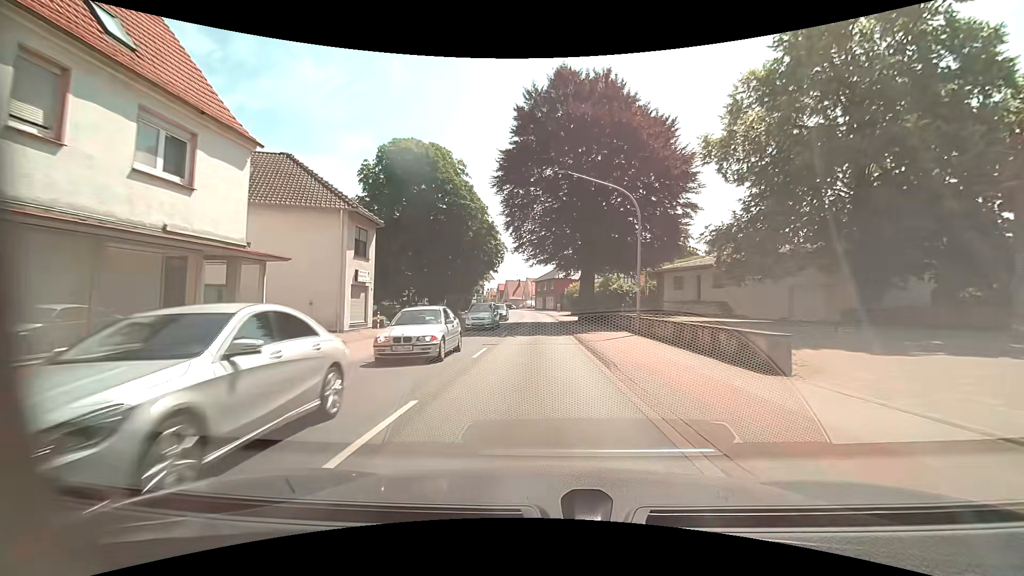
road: primary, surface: asphalt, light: Day
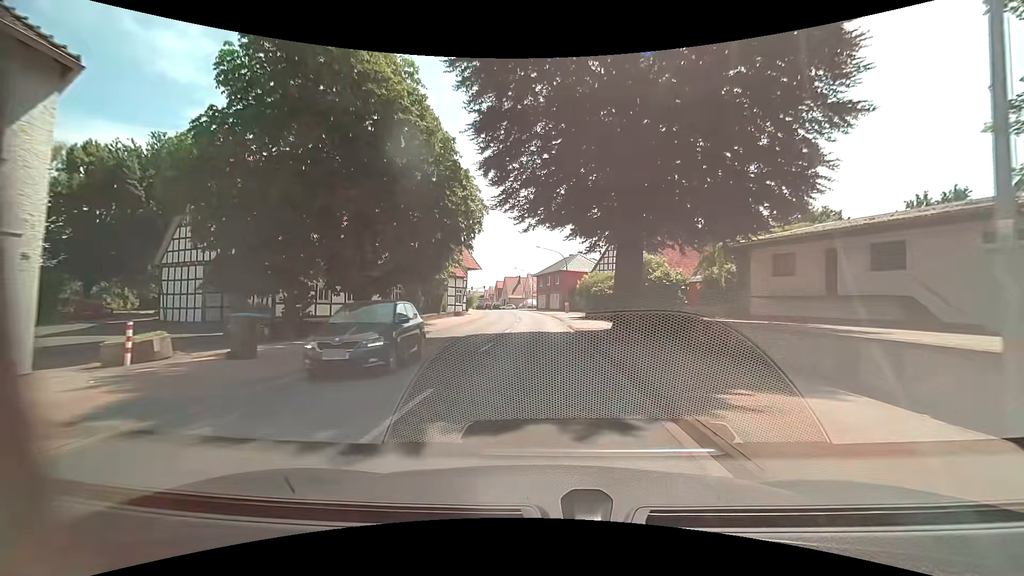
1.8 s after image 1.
(-0.3, +17.8) m; 0°
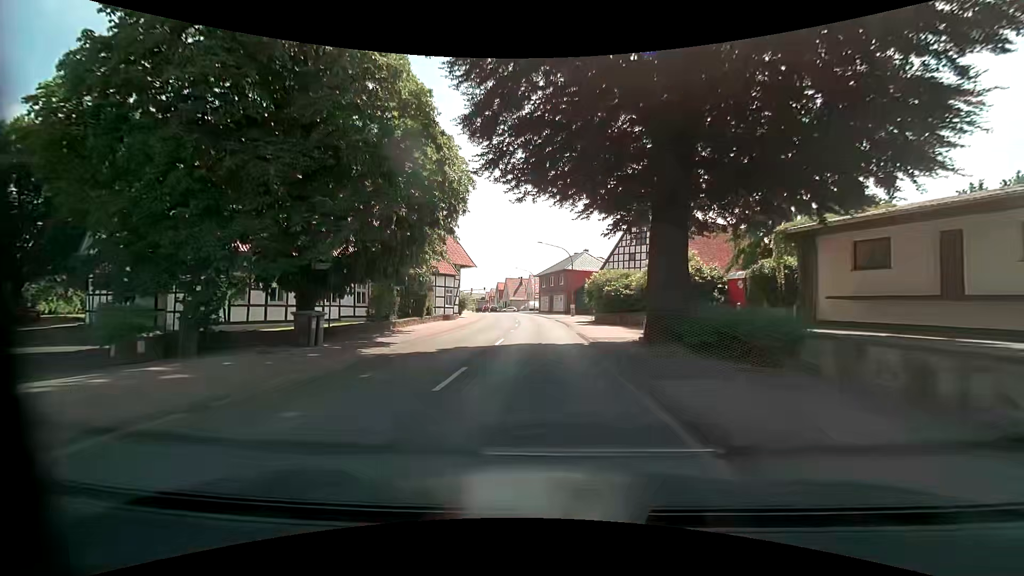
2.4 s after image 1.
(-0.1, +6.2) m; -1°
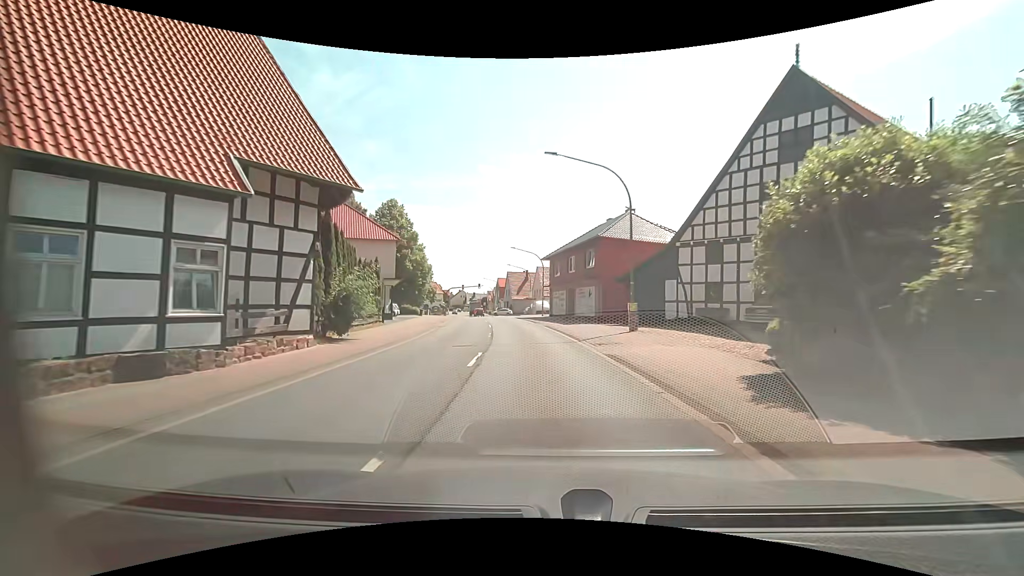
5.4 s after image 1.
(0.0, +30.9) m; -1°
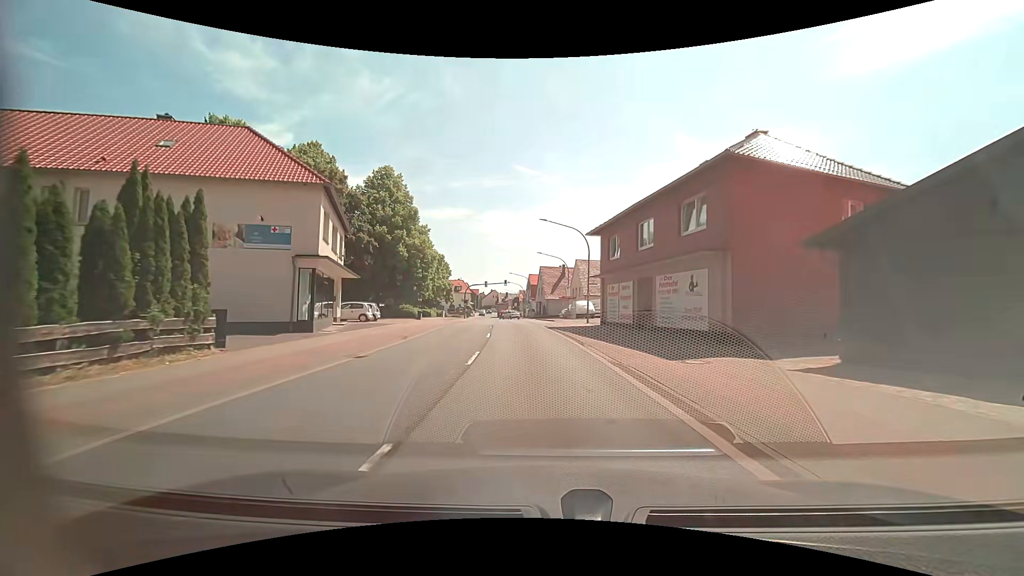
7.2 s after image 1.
(-0.6, +18.8) m; -4°
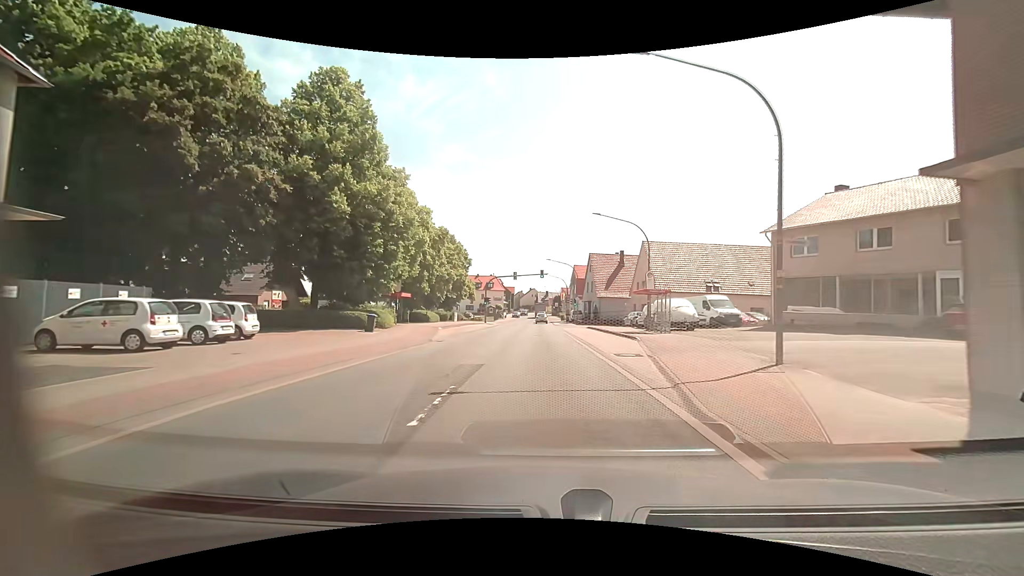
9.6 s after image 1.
(-1.2, +24.5) m; -5°
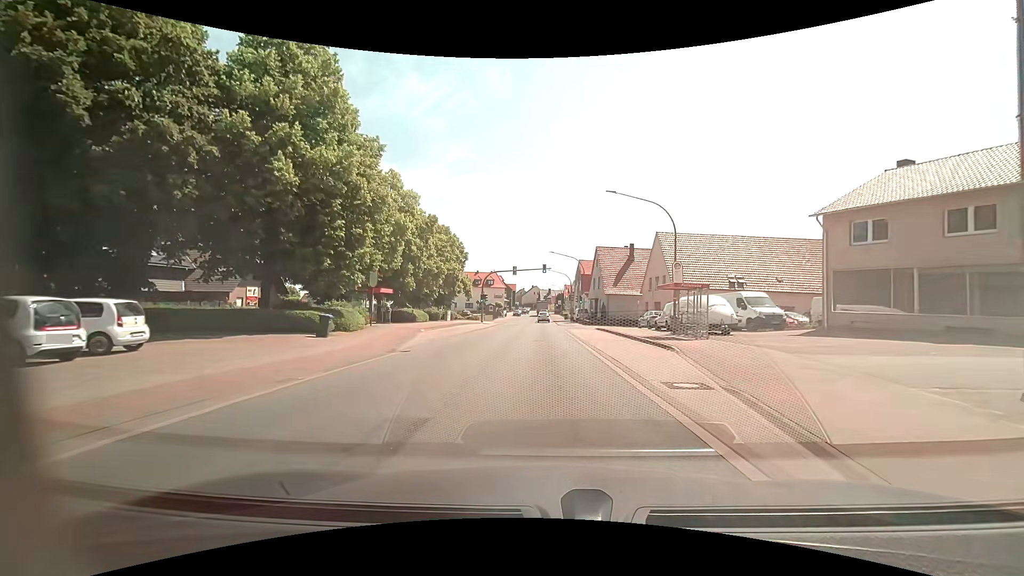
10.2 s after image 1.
(0.0, +6.0) m; 0°
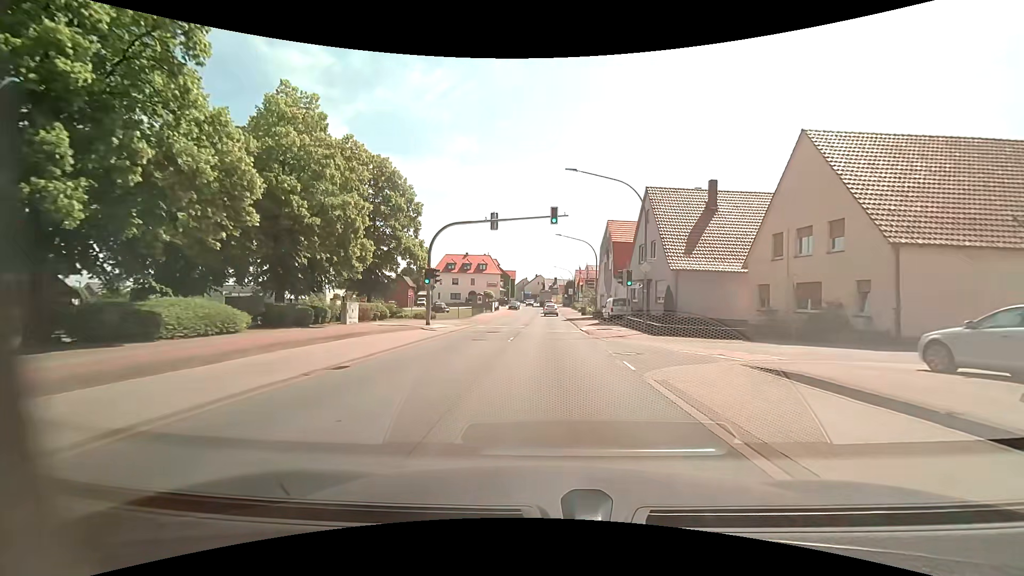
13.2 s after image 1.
(-0.2, +29.5) m; 0°
(0, +10) (0, +20) (0, +30) (0, +40) (0, +50) (0, +60) (0, +70) (0, +80) (0, +90) (0, +100) m
